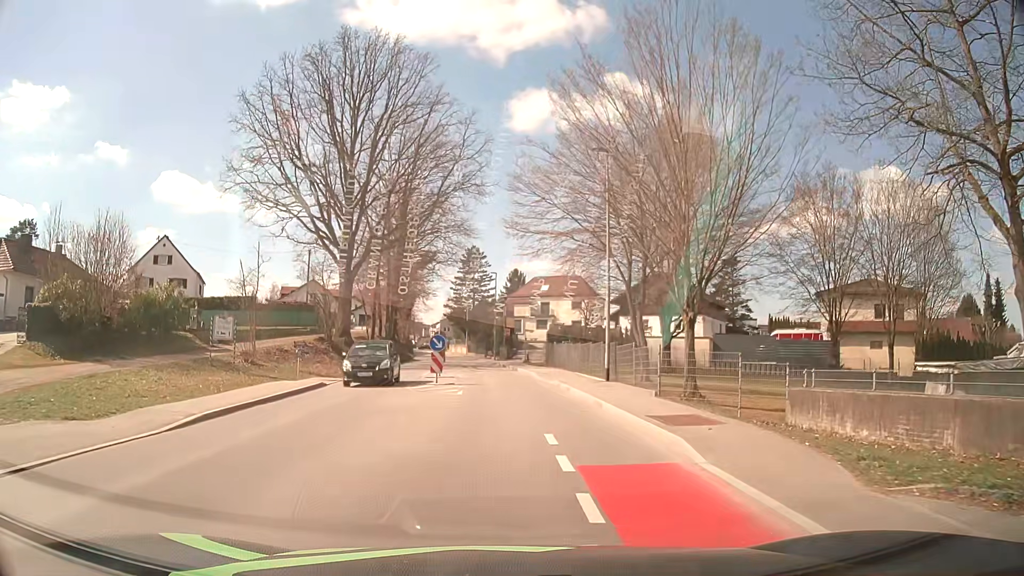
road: tertiary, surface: asphalt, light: Day
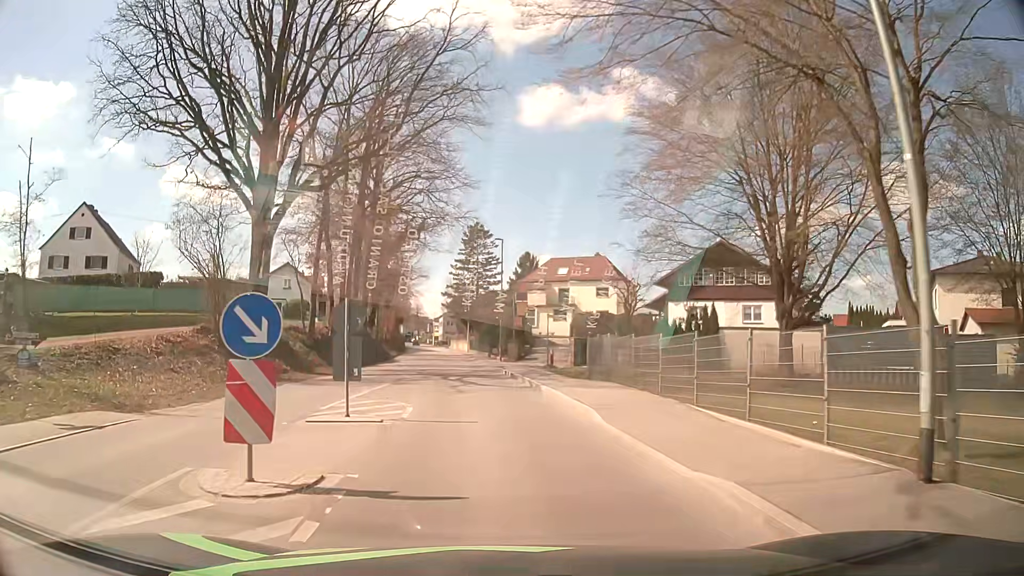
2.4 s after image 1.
(-0.3, +18.3) m; -2°
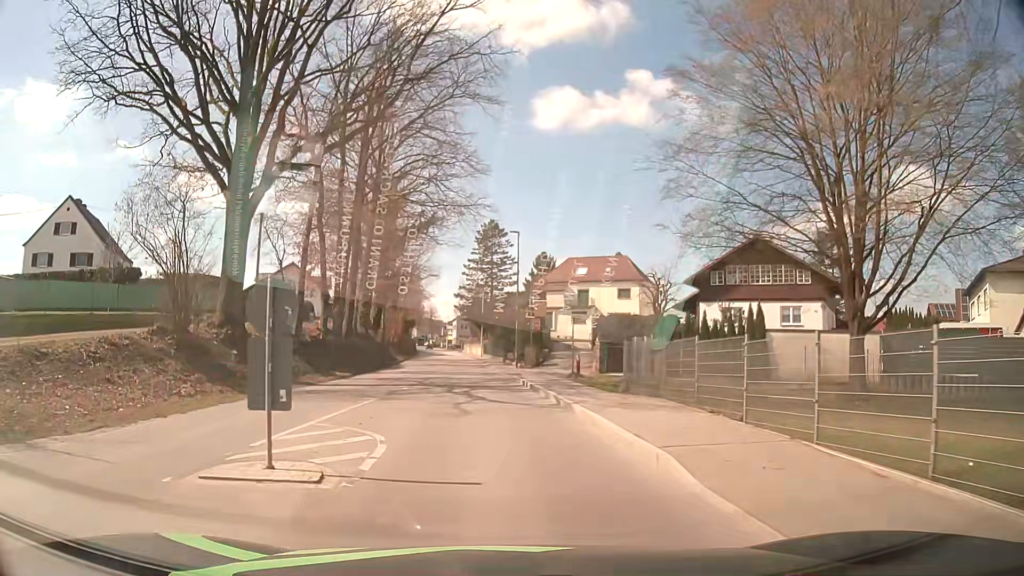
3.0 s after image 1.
(0.0, +4.7) m; 0°
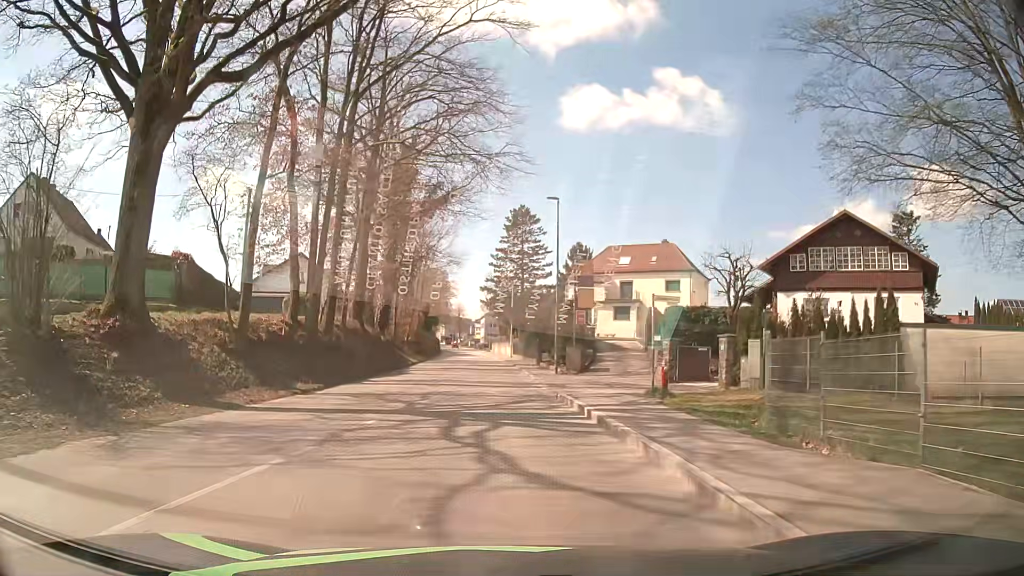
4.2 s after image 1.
(-0.2, +9.4) m; -2°
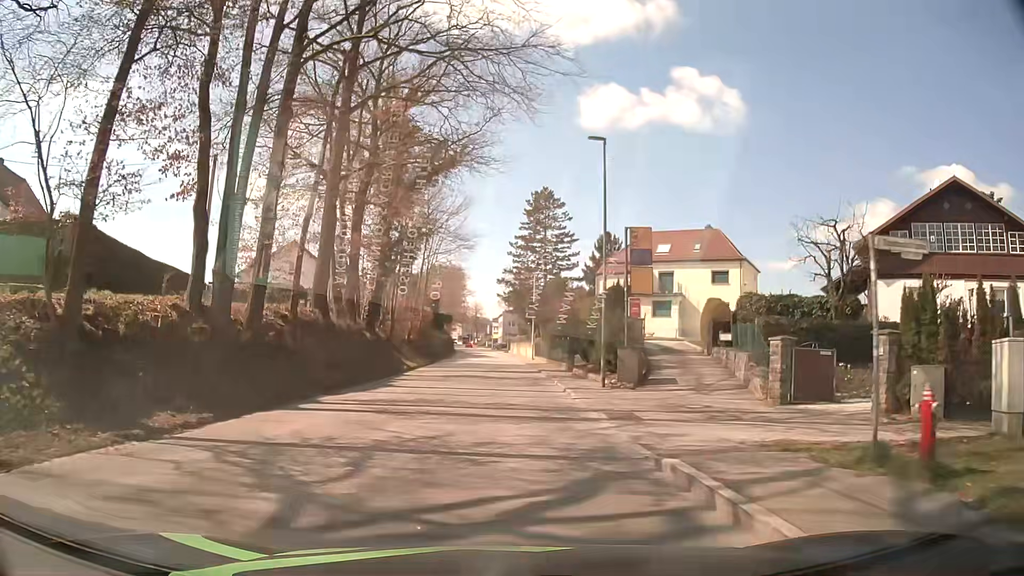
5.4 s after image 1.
(-0.2, +9.7) m; -2°
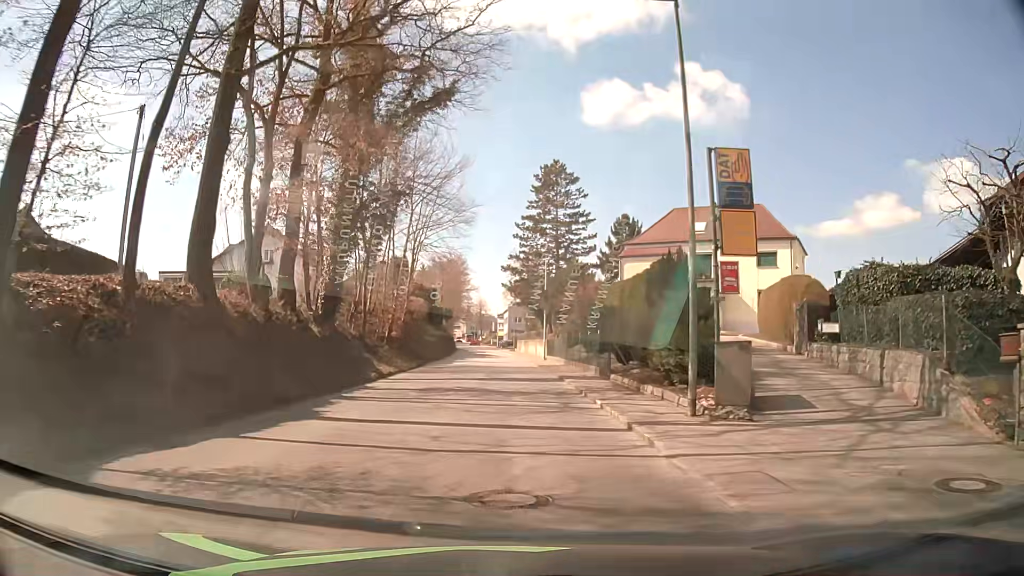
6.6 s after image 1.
(-0.1, +9.9) m; -1°
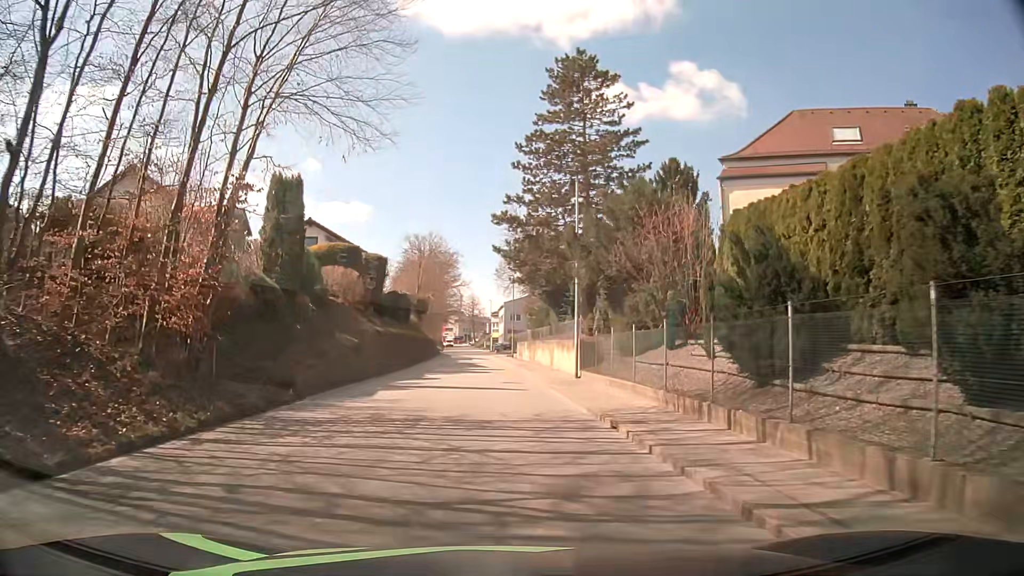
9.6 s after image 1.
(+0.4, +25.2) m; +1°
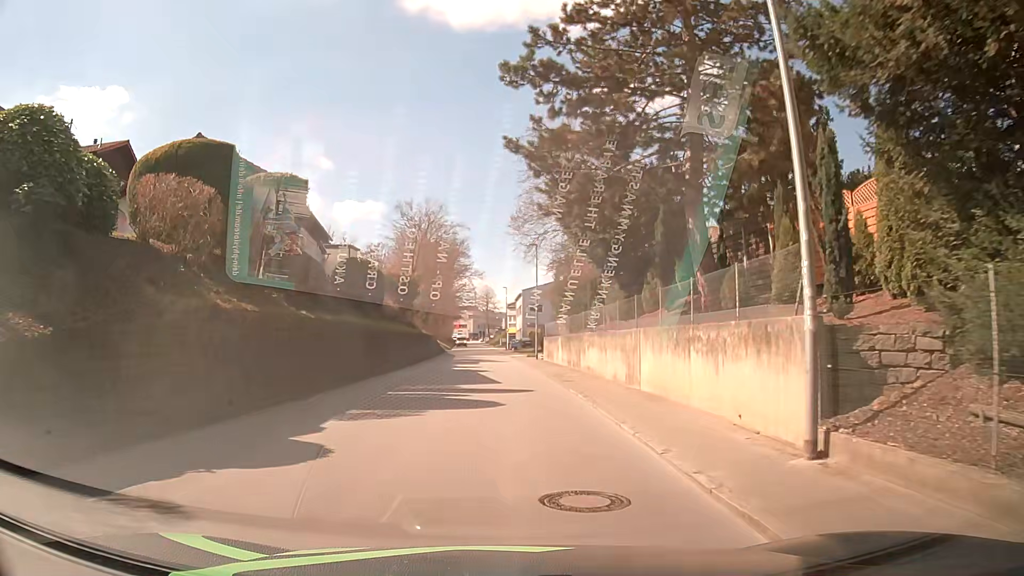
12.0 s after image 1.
(-0.3, +19.3) m; -2°
(0, +10) (0, +20) (0, +30) (0, +40) (-1, +50) (-1, +60) (-1, +70) (-2, +80) (-2, +90) (-3, +100) m
